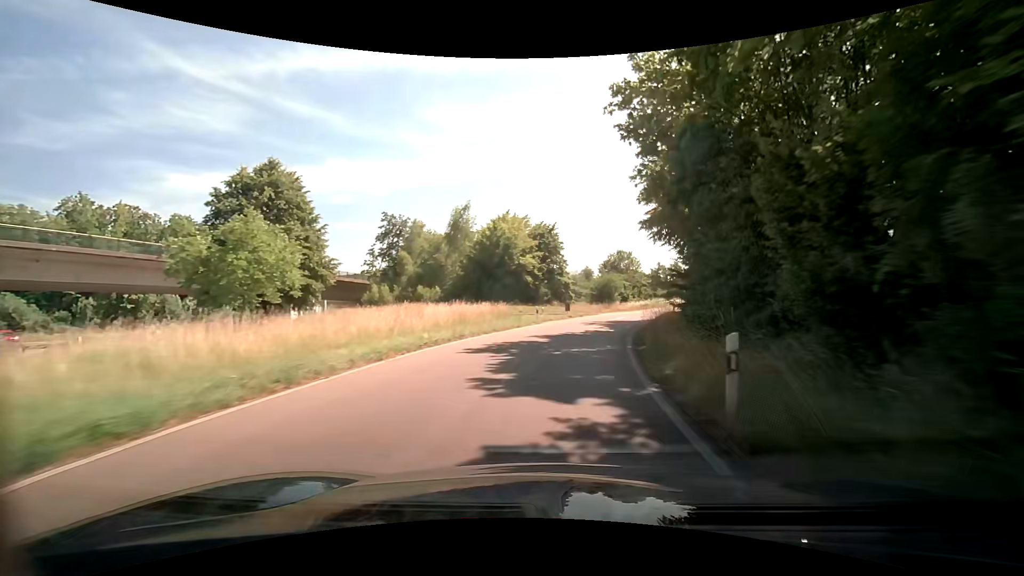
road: trunk_link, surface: asphalt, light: Day
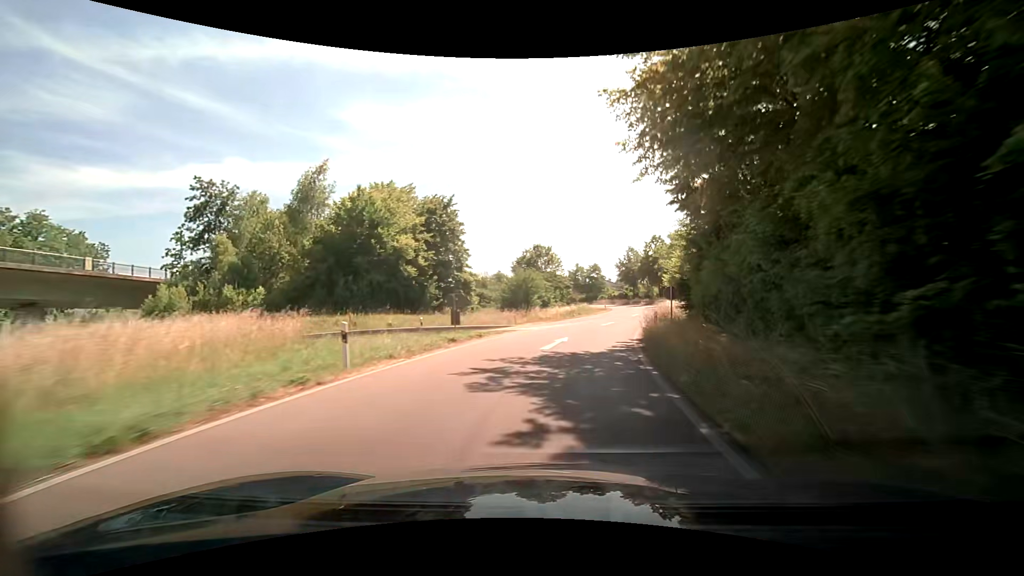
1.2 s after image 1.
(+1.9, +20.5) m; +10°
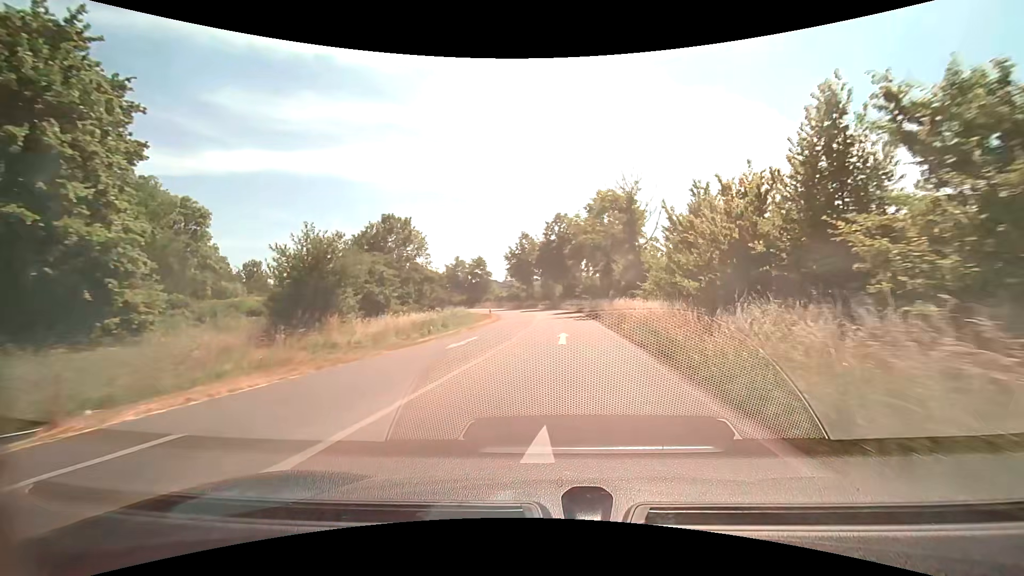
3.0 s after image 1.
(+3.3, +28.6) m; +13°
